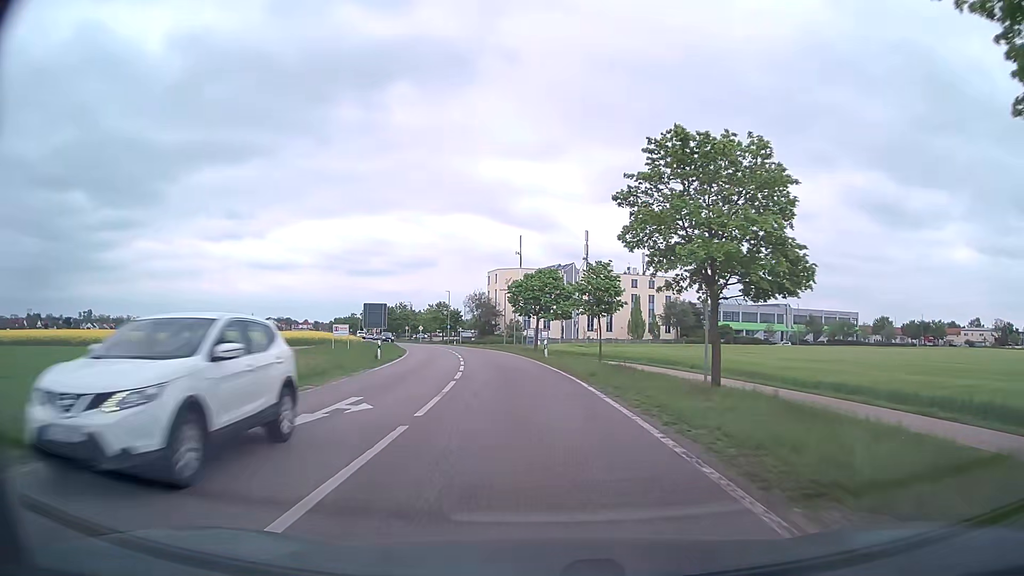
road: secondary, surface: asphalt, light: Day
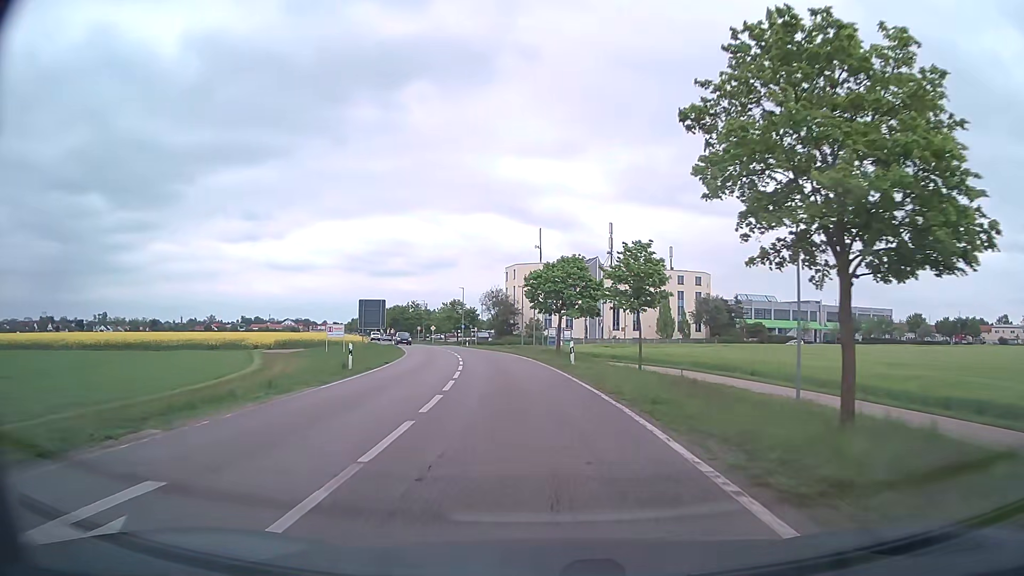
(-0.1, +8.6) m; -2°
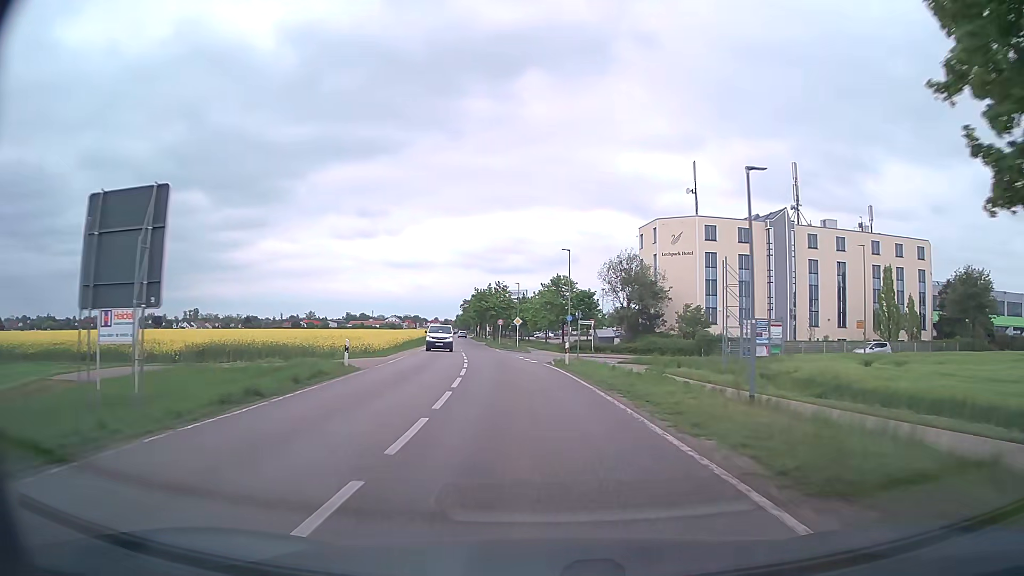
(-3.8, +44.4) m; -10°
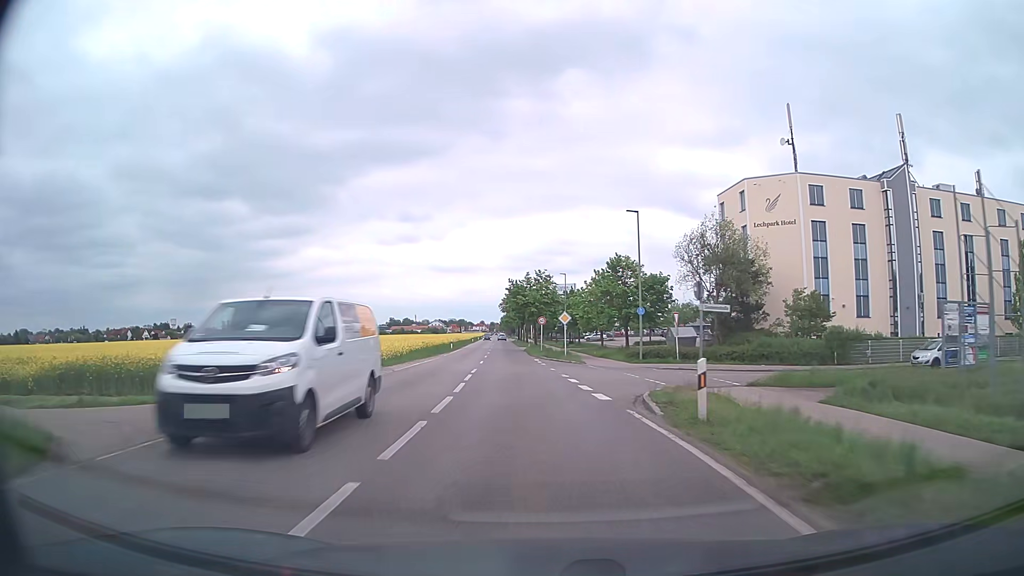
(-0.5, +18.2) m; -4°
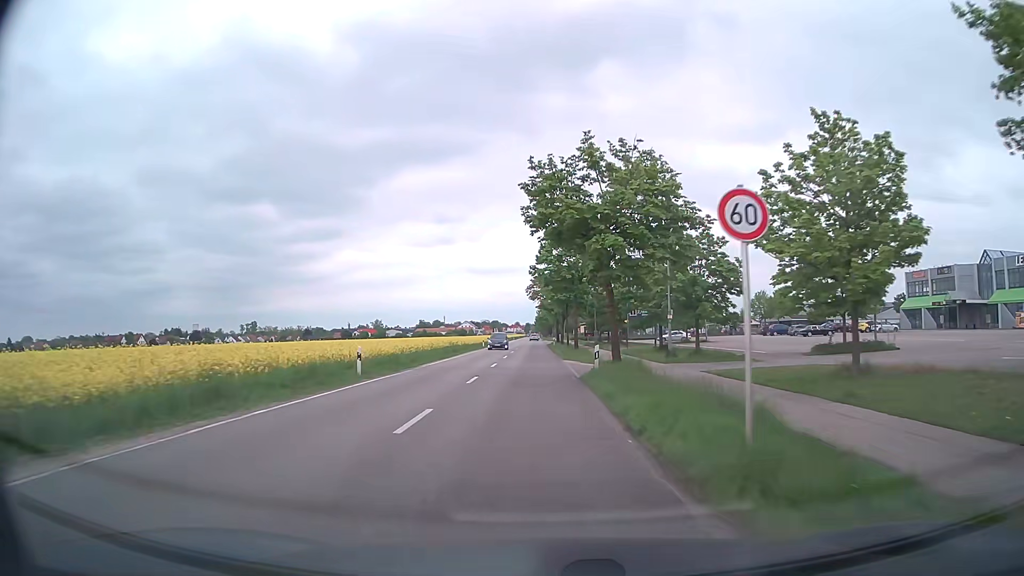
(-1.9, +45.9) m; -3°
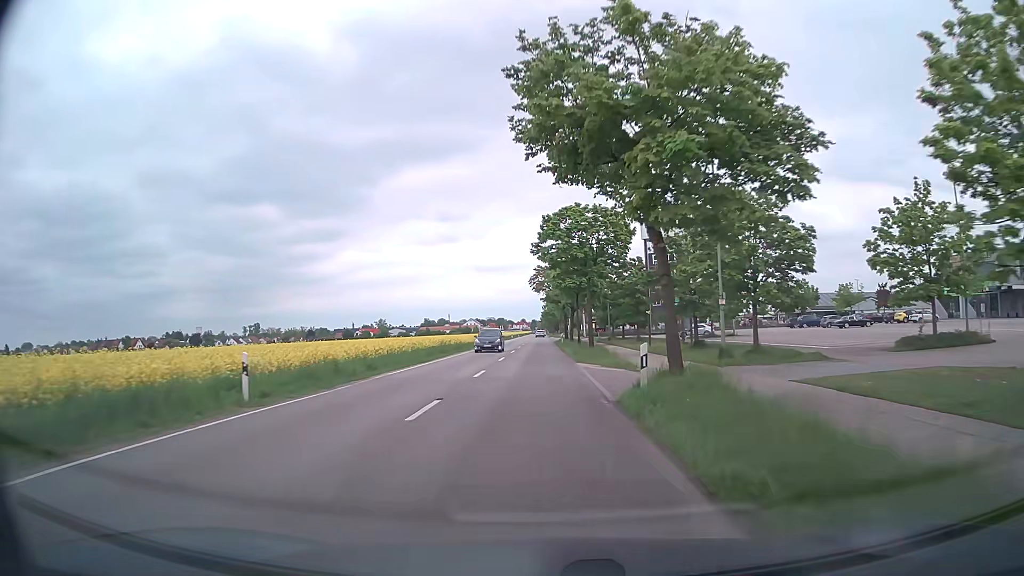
(0.0, +9.3) m; -1°
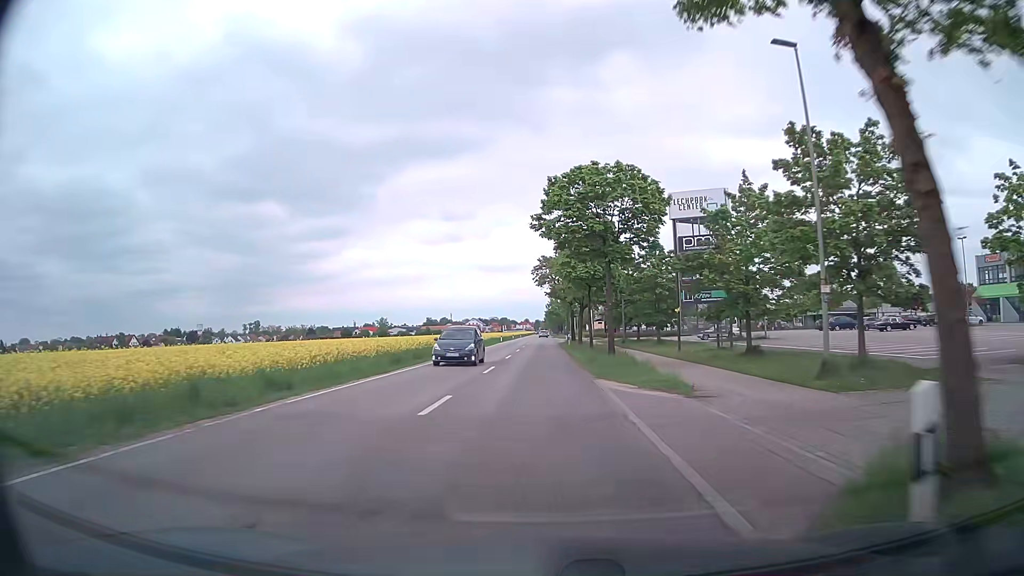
(0.0, +9.3) m; 0°
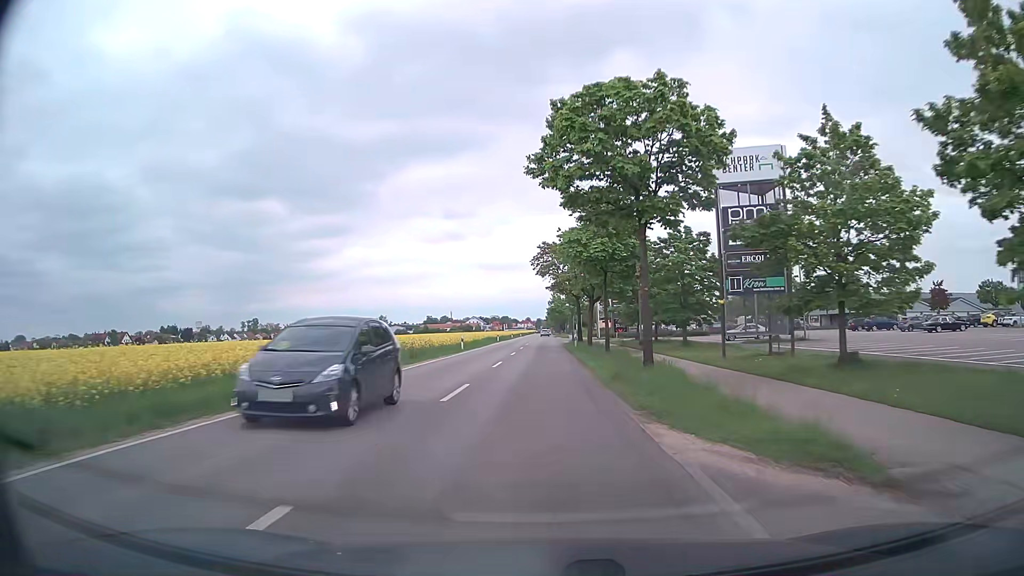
(0.0, +9.3) m; 0°
(0, +10) (0, +20) (0, +30) (0, +40) (0, +50) (-1, +60) (-1, +70) (-1, +80) (-1, +90) (-1, +100) m
